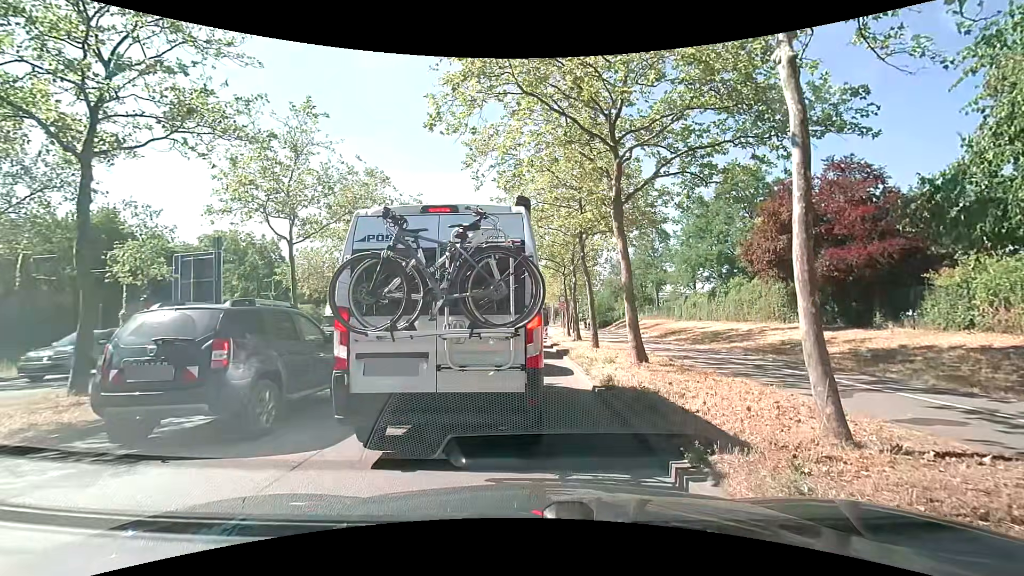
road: primary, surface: asphalt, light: Day
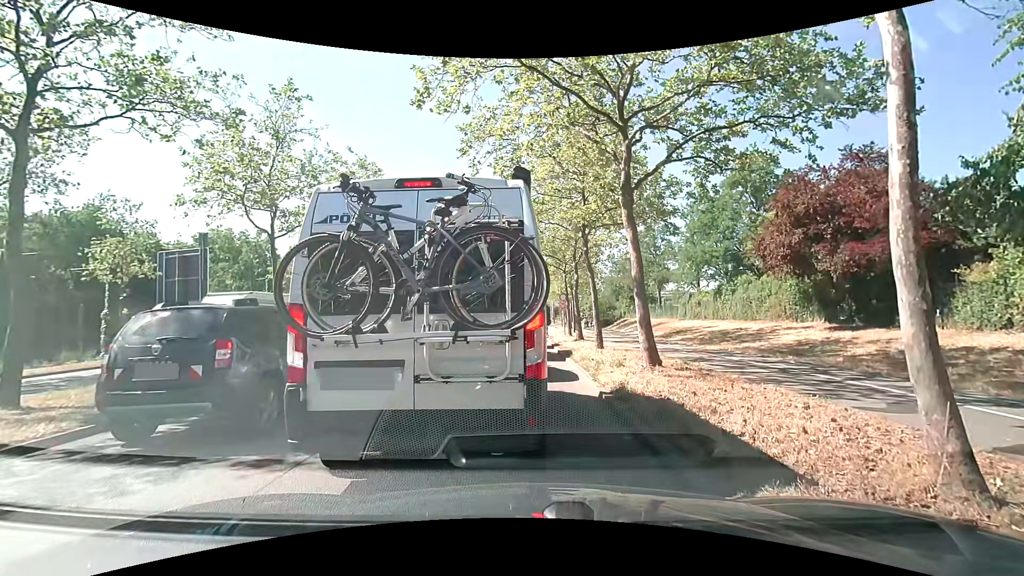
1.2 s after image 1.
(0.0, +1.3) m; 0°
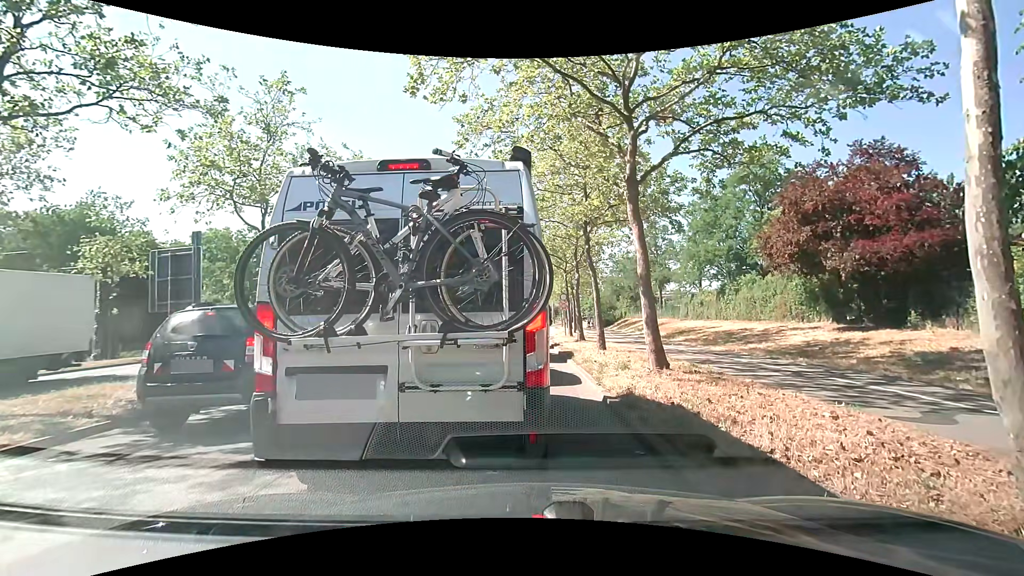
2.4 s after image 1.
(0.0, +0.6) m; 0°
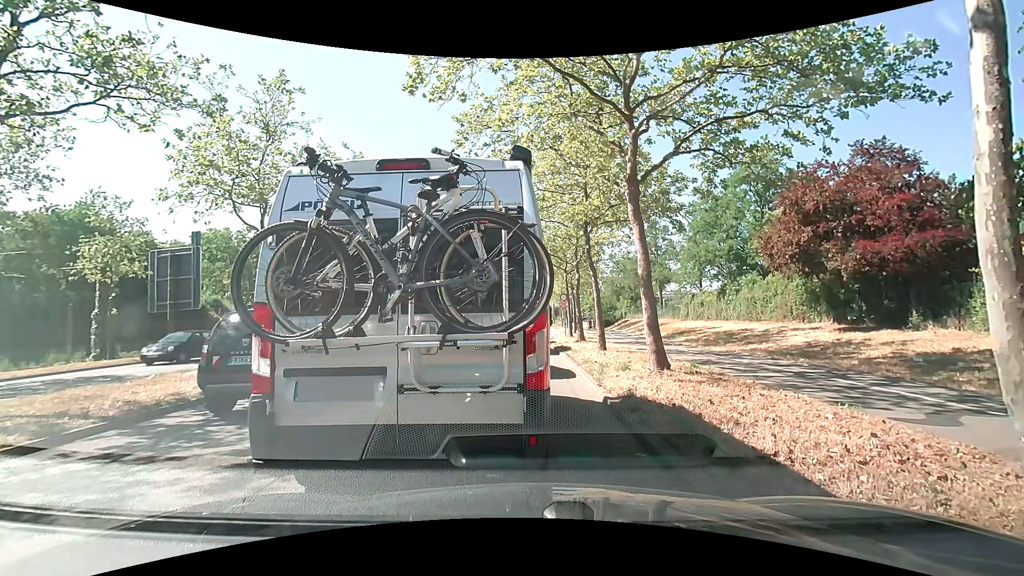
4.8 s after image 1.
(0.0, +0.1) m; 0°
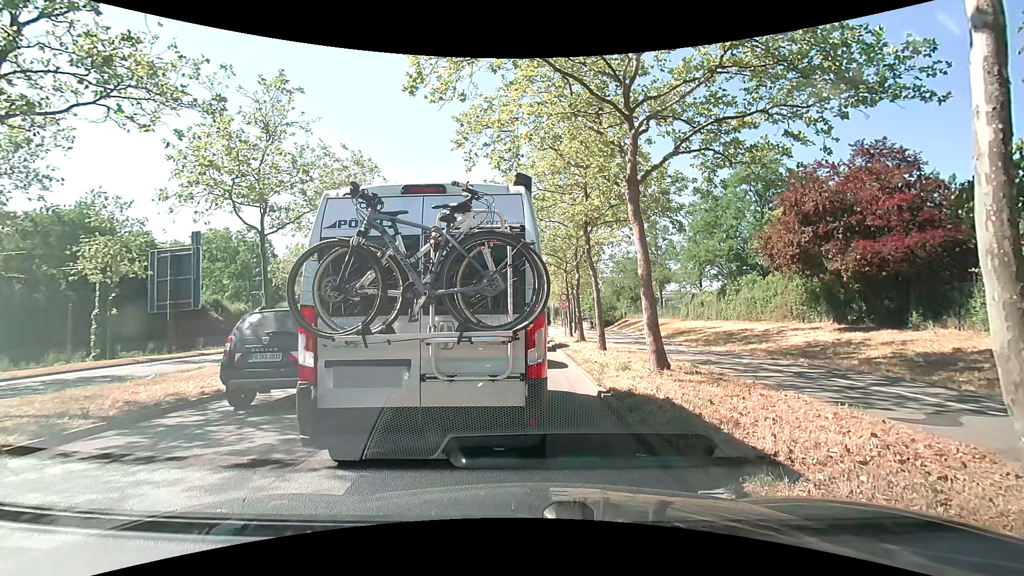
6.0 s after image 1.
(0.0, 0.0) m; 0°
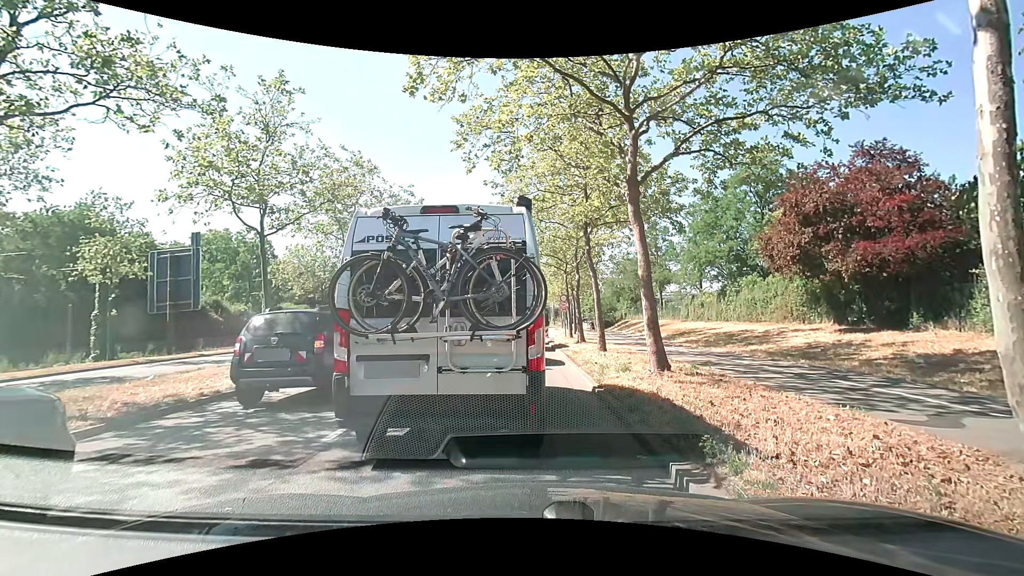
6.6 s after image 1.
(0.0, 0.0) m; 0°
